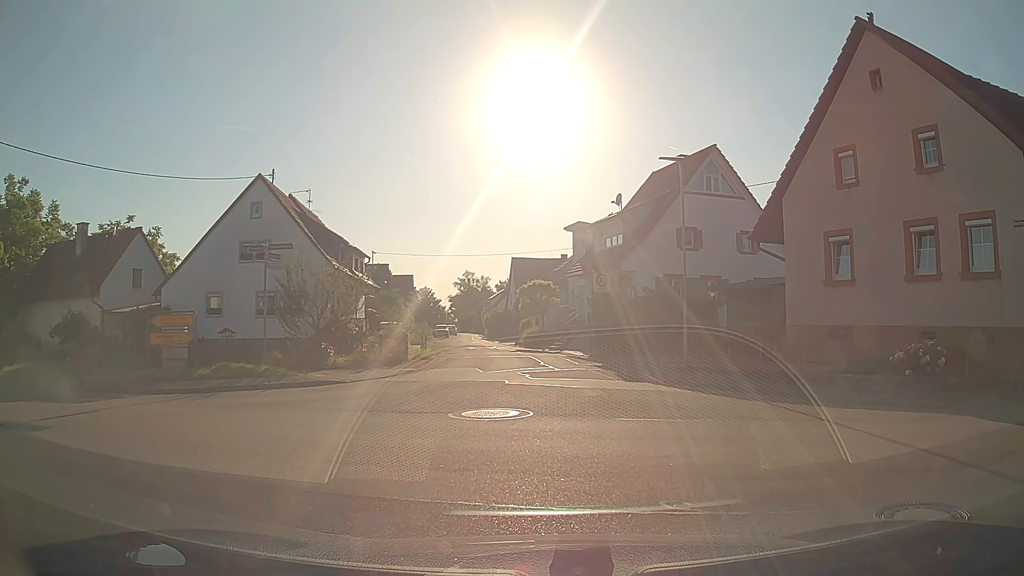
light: Day
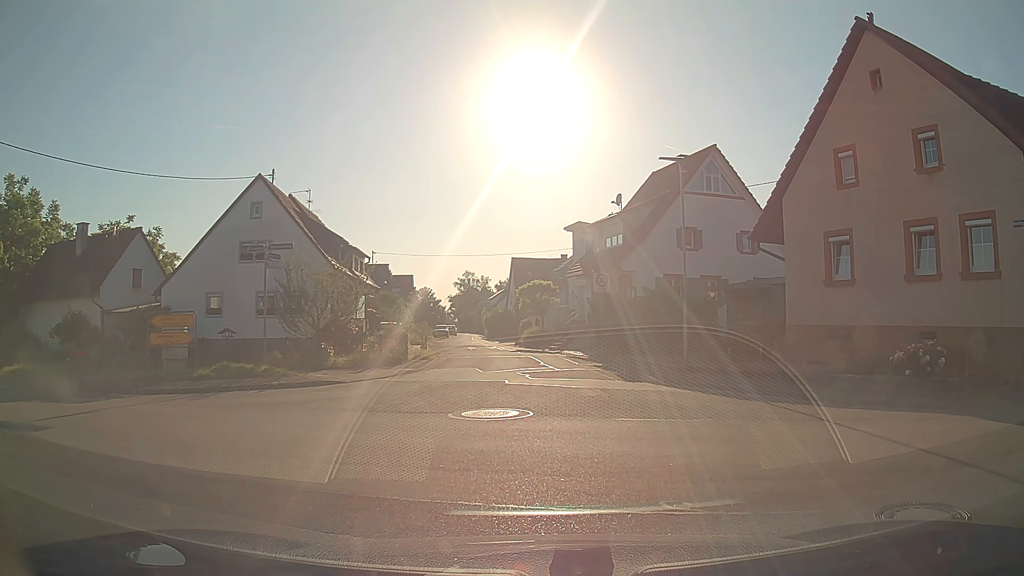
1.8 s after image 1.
(0.0, 0.0) m; 0°
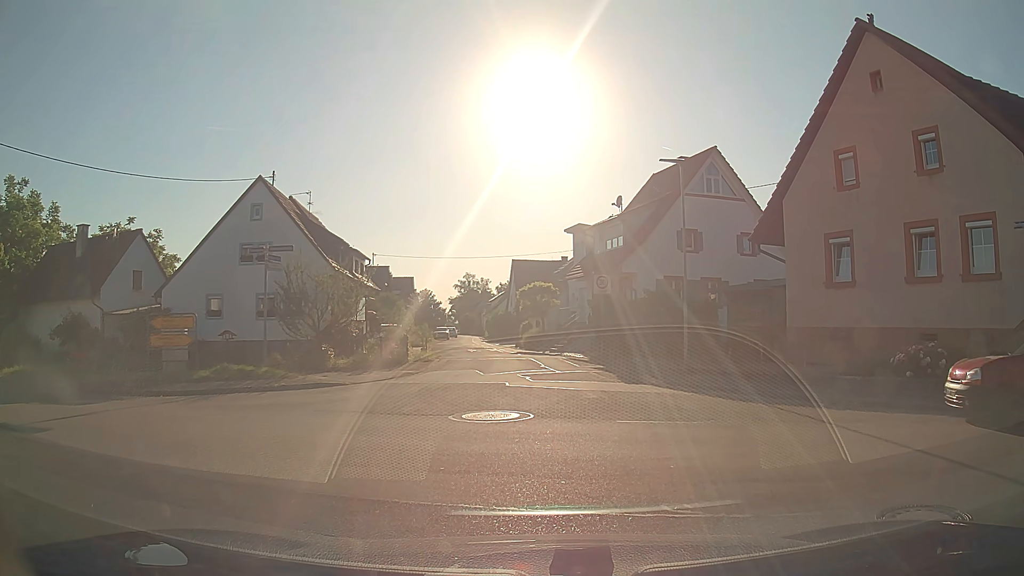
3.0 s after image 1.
(0.0, 0.0) m; 0°
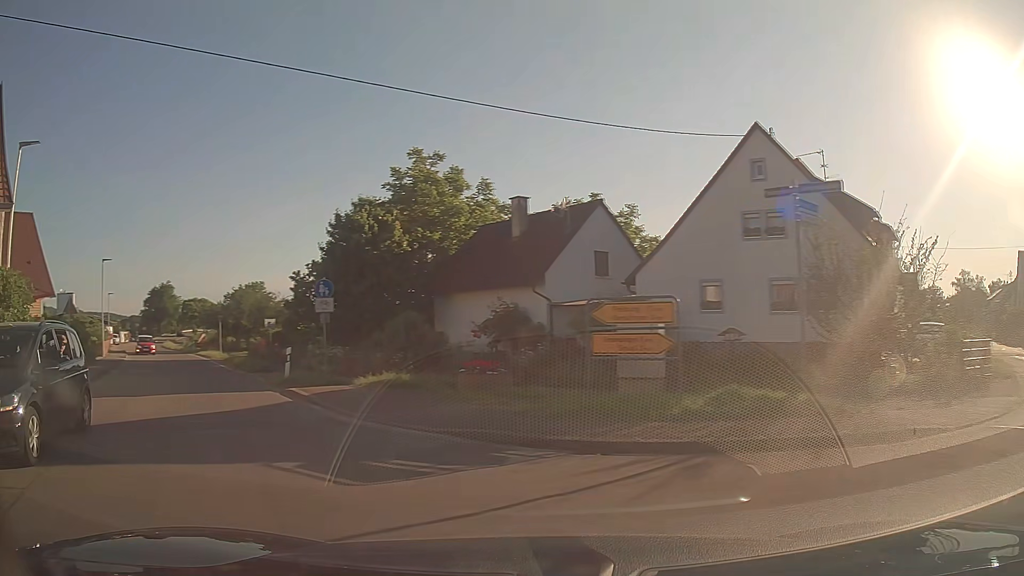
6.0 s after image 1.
(-3.0, +8.5) m; -44°
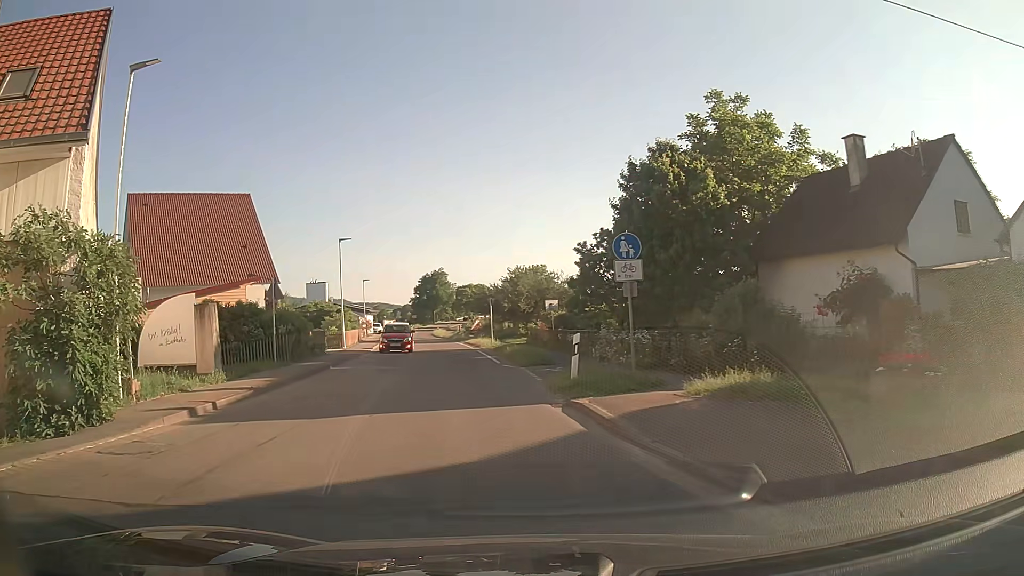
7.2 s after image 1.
(-1.7, +6.5) m; -22°
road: tertiary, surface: asphalt
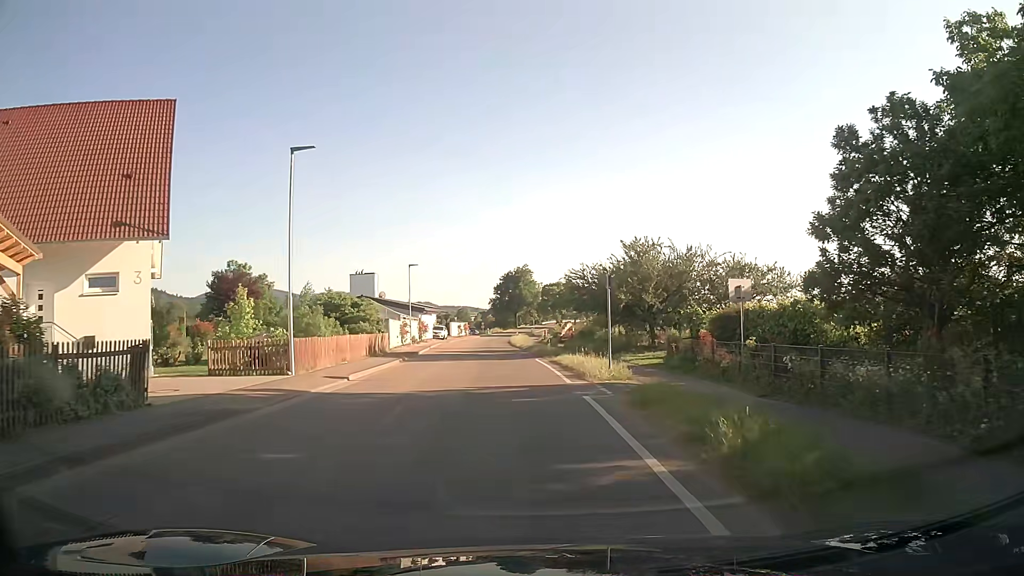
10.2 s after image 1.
(-2.3, +21.3) m; -8°
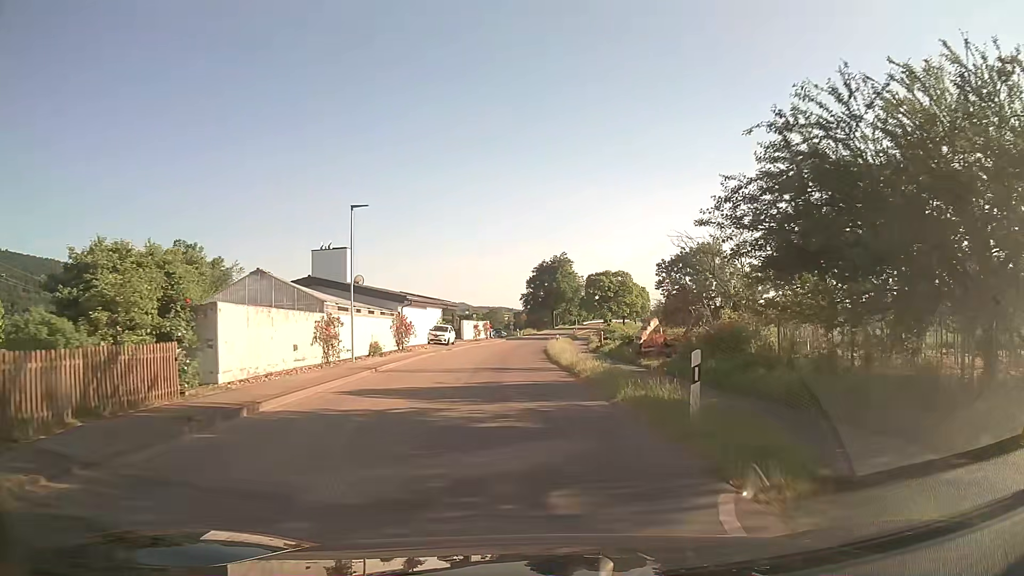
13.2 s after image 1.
(-0.9, +25.7) m; -3°
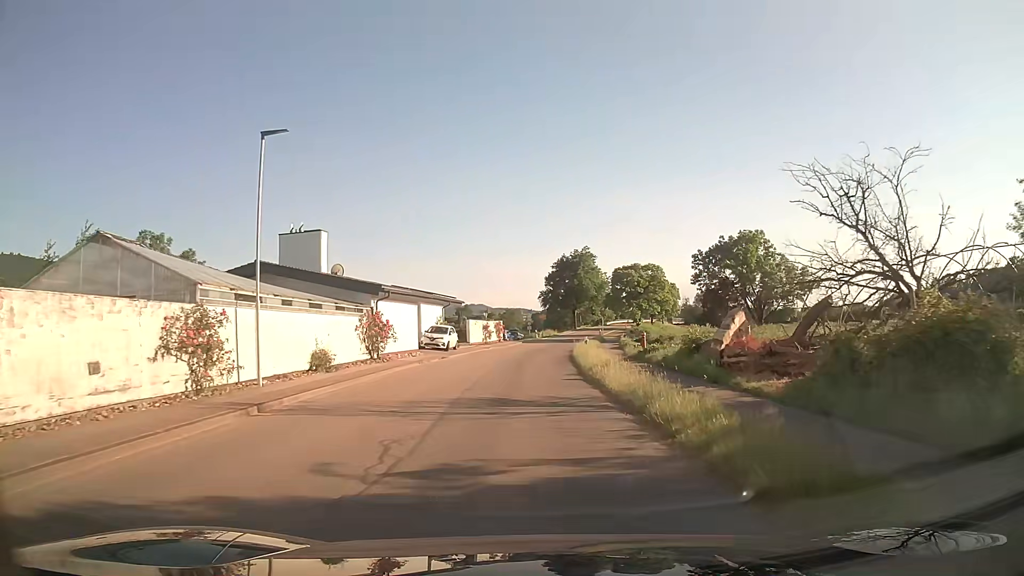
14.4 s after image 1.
(-0.1, +10.9) m; -1°
(0, +10) (0, +20) (0, +30) (0, +40) (+1, +50) (+2, +60) (+4, +70) (+5, +80) (+7, +89) (+9, +99) m
